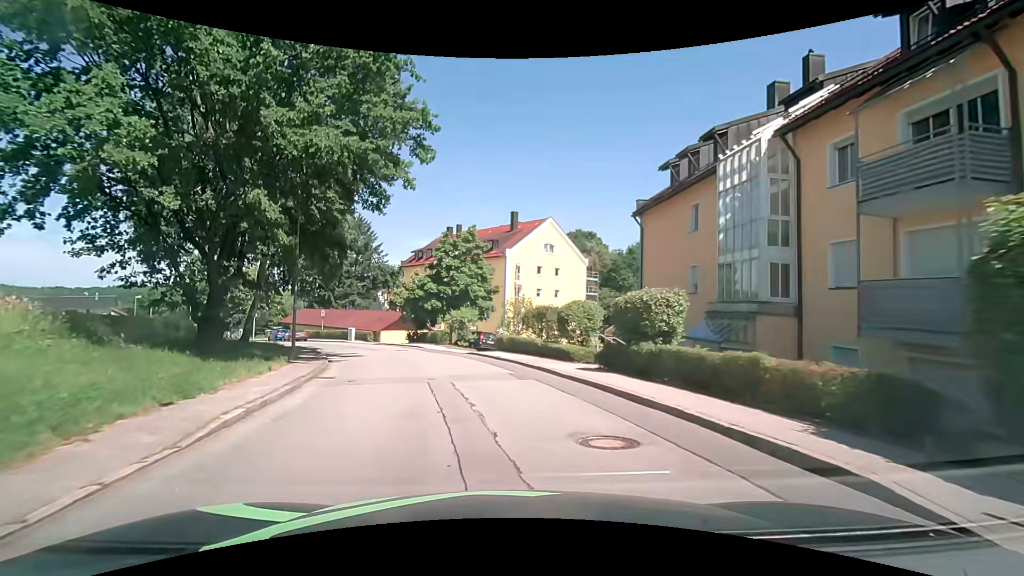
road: unclassified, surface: asphalt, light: Day
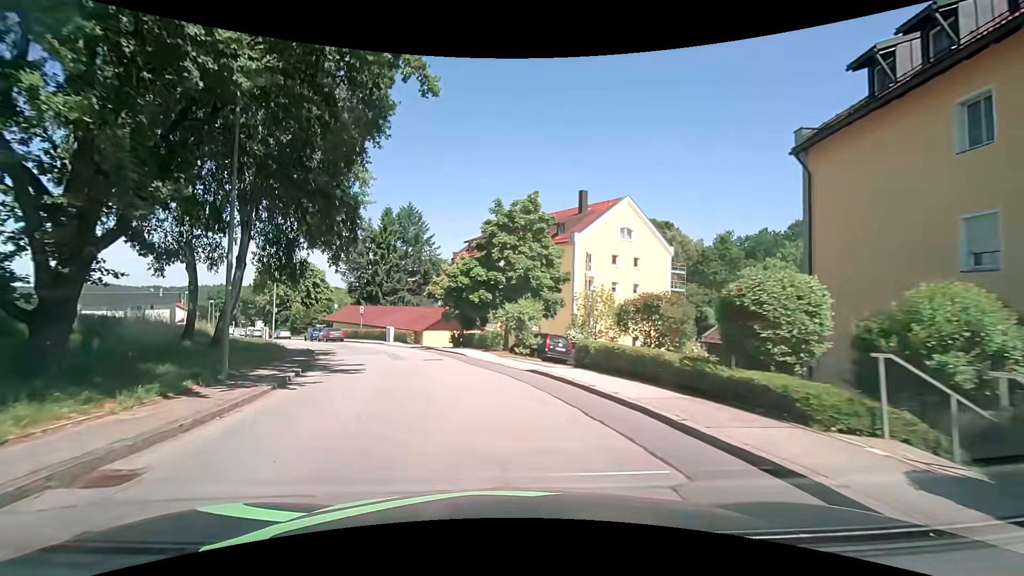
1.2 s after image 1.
(-0.5, +10.2) m; -7°
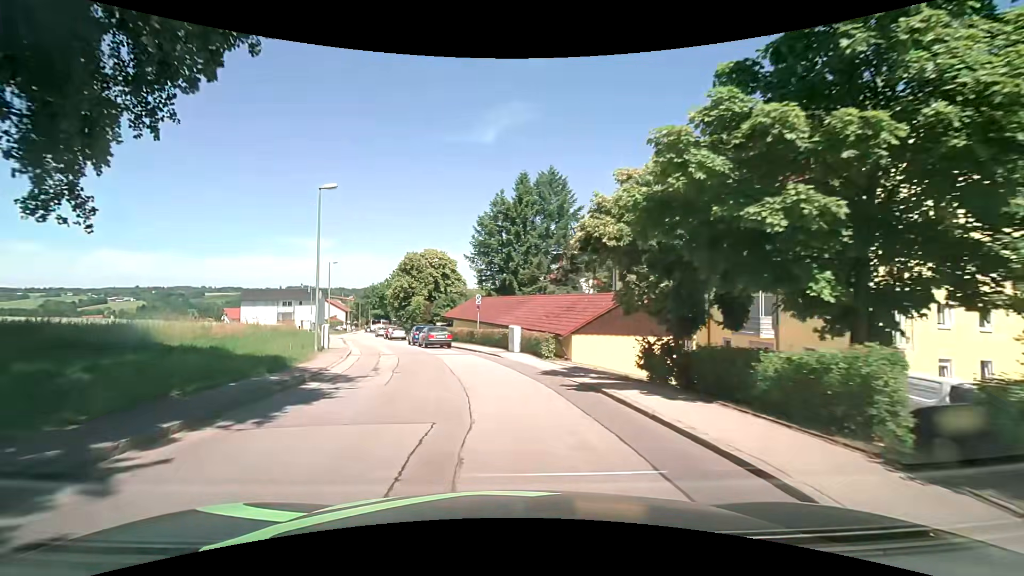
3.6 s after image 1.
(-2.4, +19.9) m; -16°
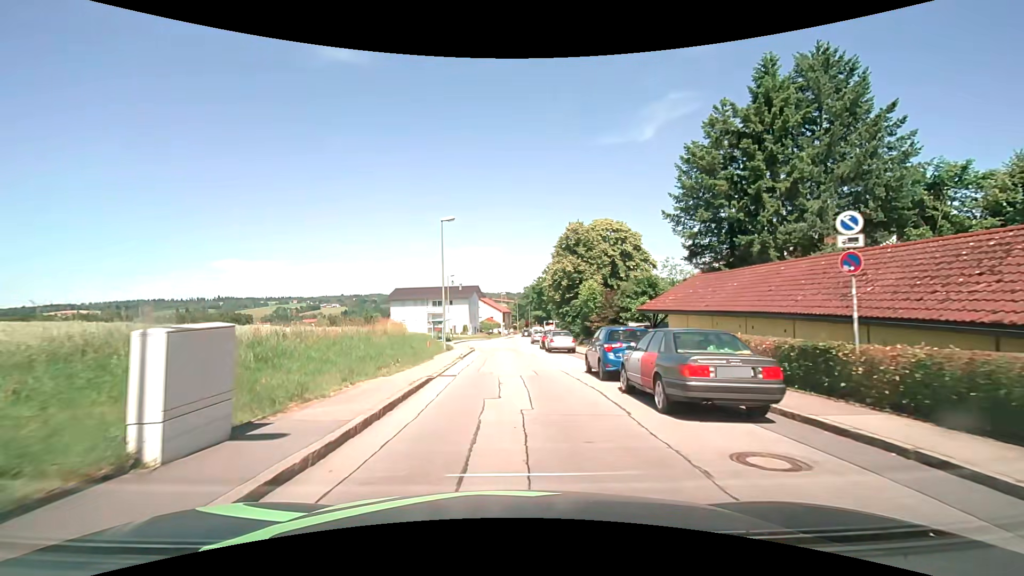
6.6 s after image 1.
(-4.6, +23.6) m; -19°
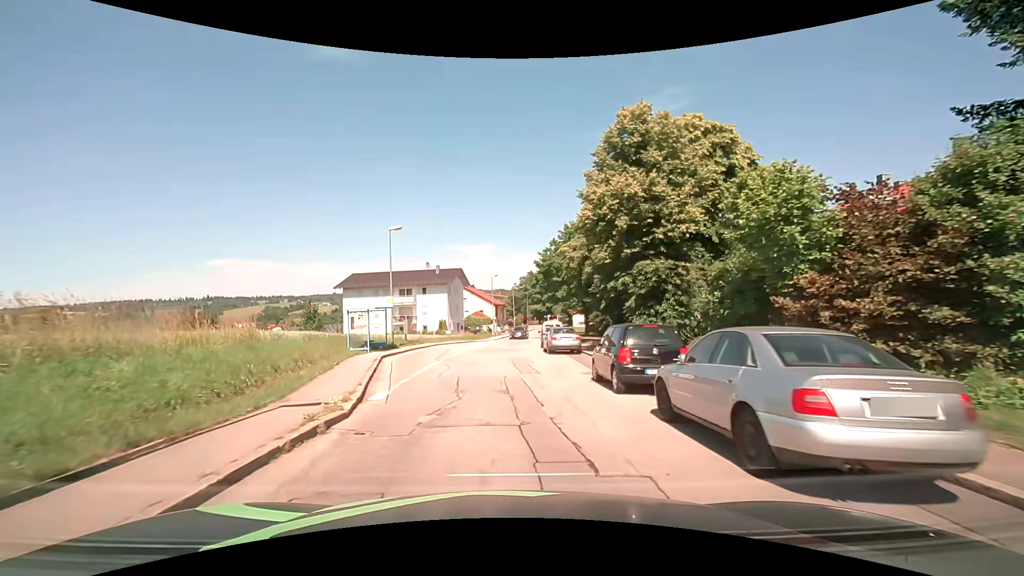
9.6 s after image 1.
(-0.1, +26.2) m; 0°
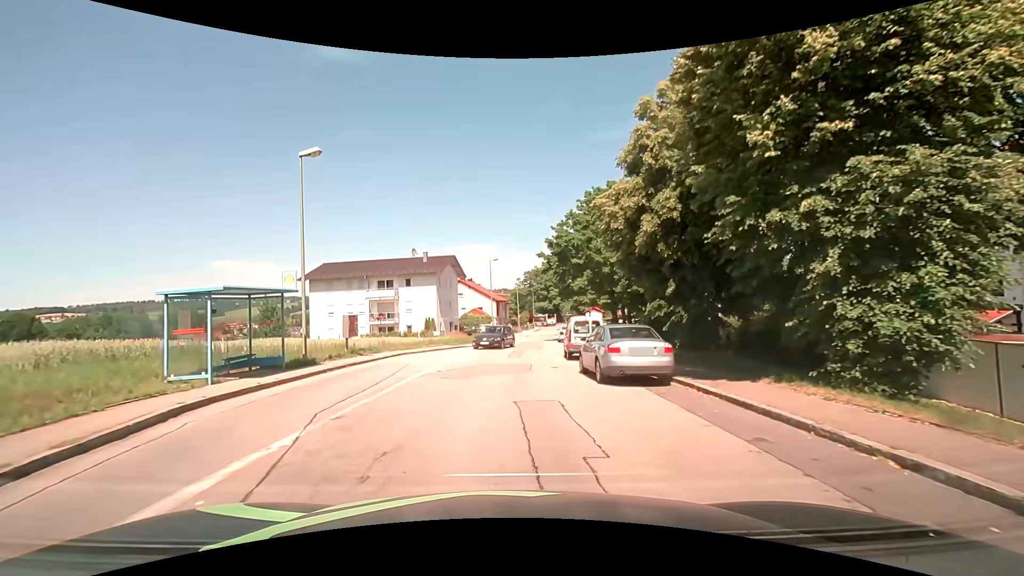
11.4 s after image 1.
(+0.2, +14.0) m; 0°
(0, +10) (0, +20) (0, +30) (+1, +40) (+2, +50) (+4, +60) (+6, +70) (+7, +79) (+9, +89) (+10, +99) m
